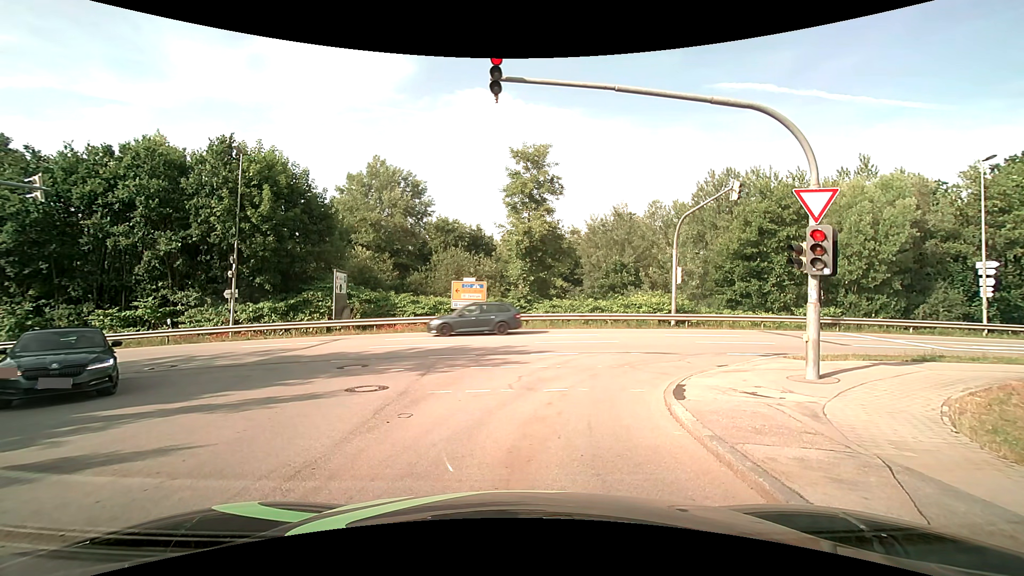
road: residential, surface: asphalt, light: Day
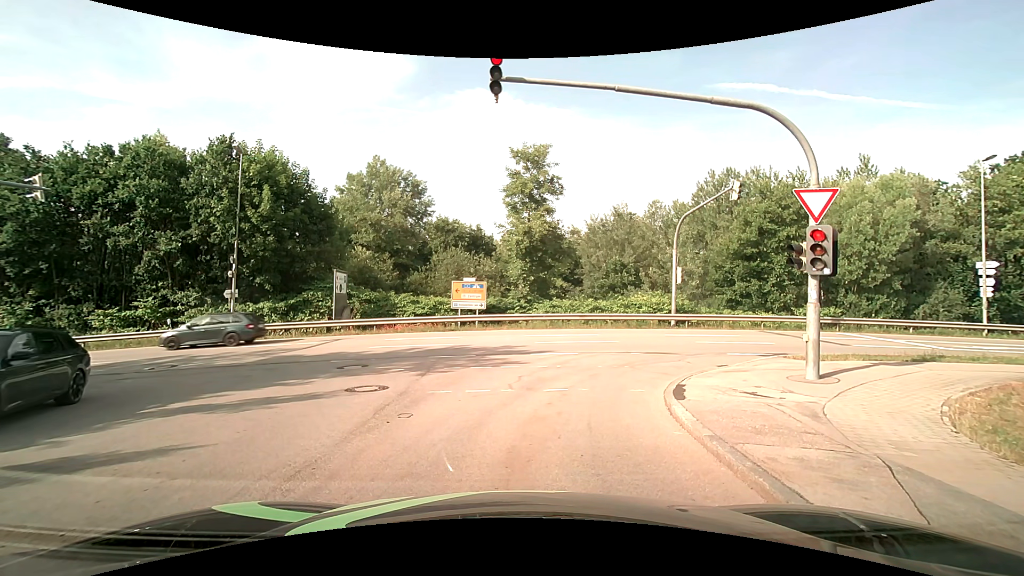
(0.0, 0.0) m; 0°
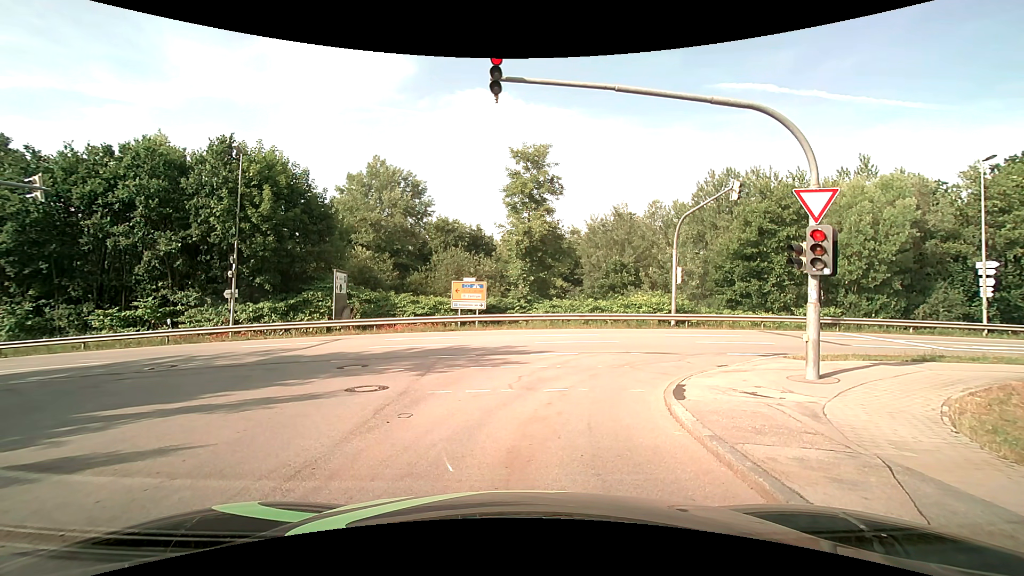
(0.0, 0.0) m; 0°
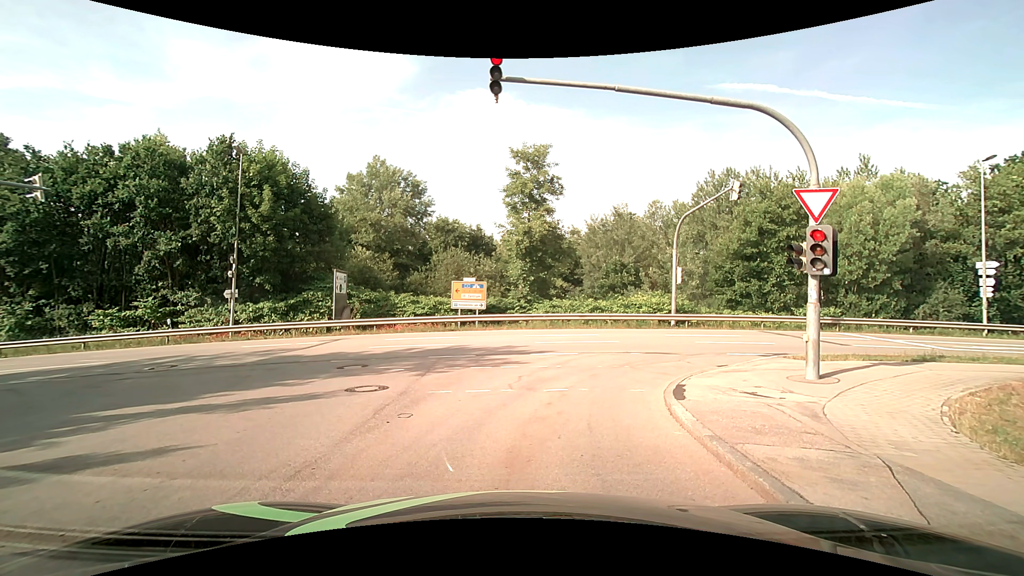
(0.0, 0.0) m; 0°
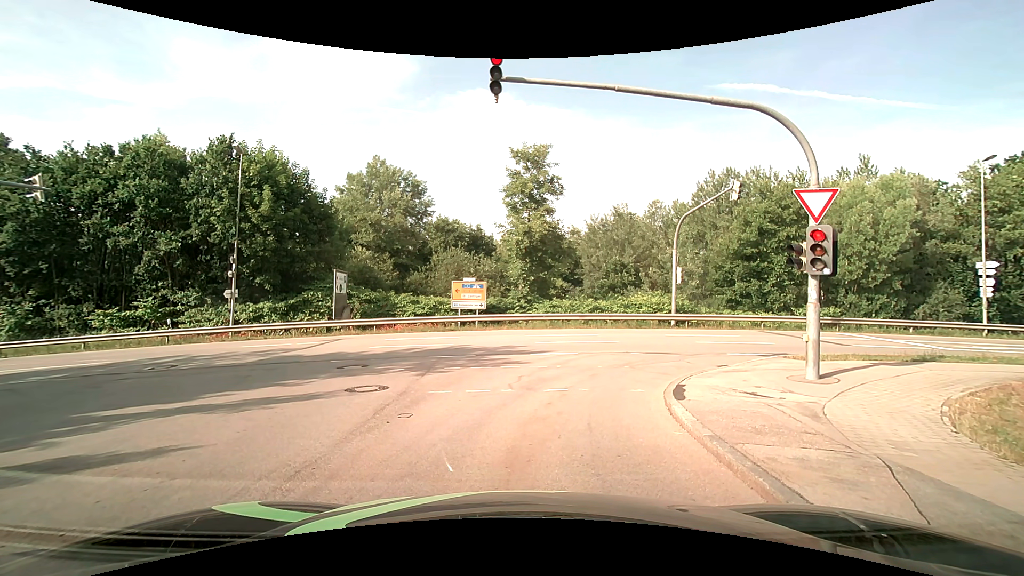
(0.0, 0.0) m; 0°
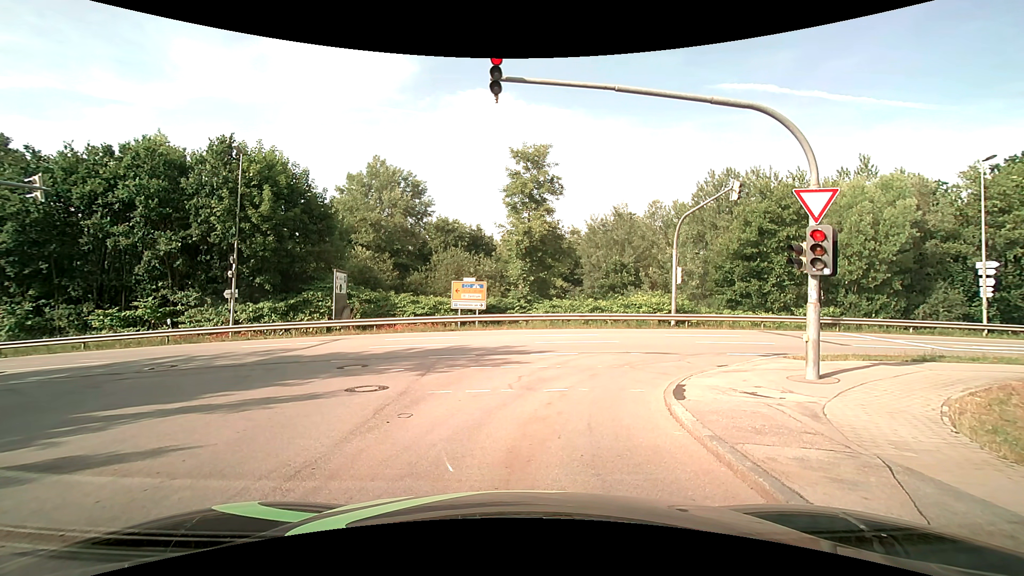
(0.0, 0.0) m; 0°
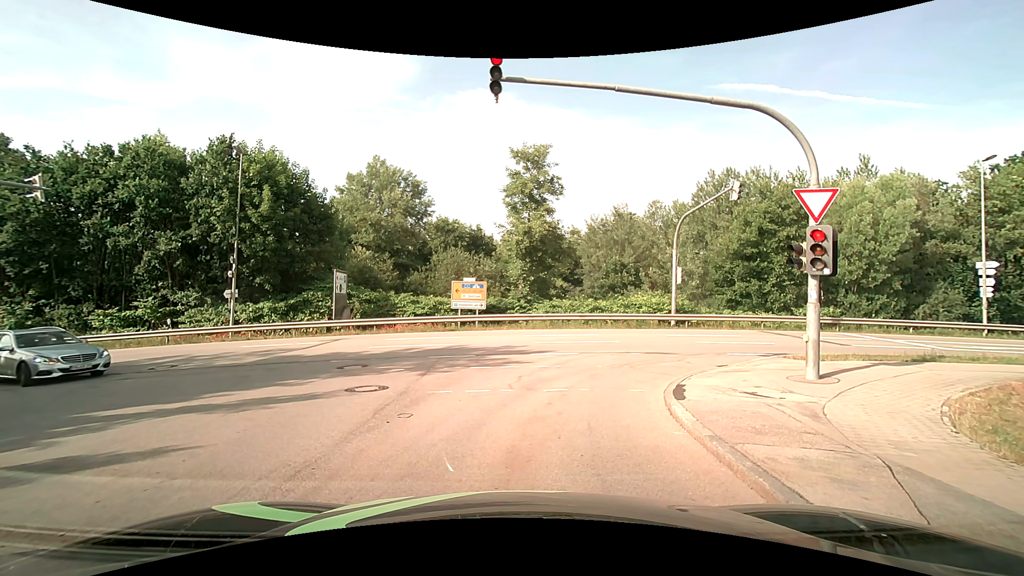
(0.0, 0.0) m; 0°
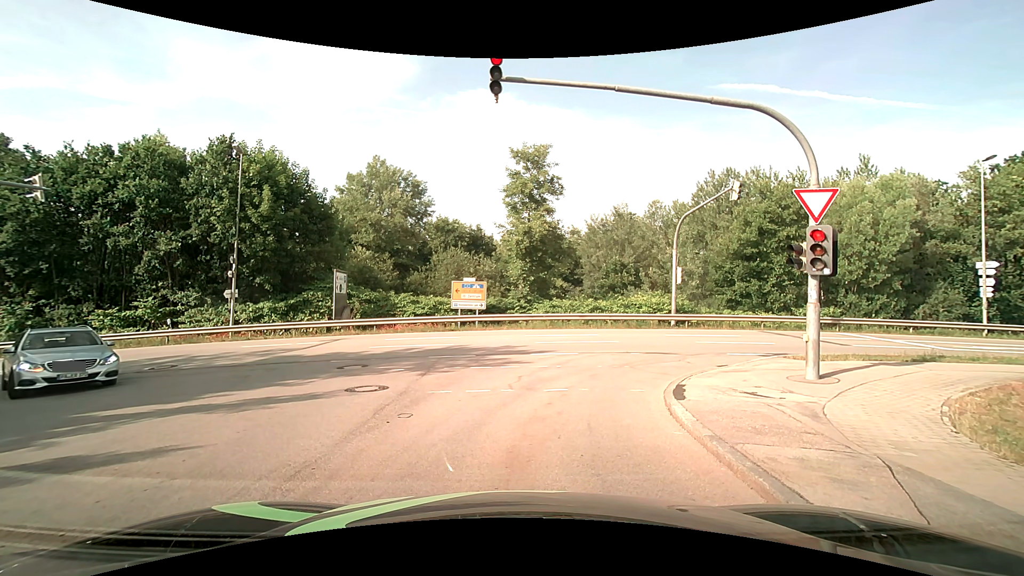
(0.0, 0.0) m; 0°
(0, +10) (+5, +18) (+15, +21) (+25, +22) (+35, +23) (+44, +23) (+54, +24) (+64, +25) (+74, +25) (+84, +26) m
